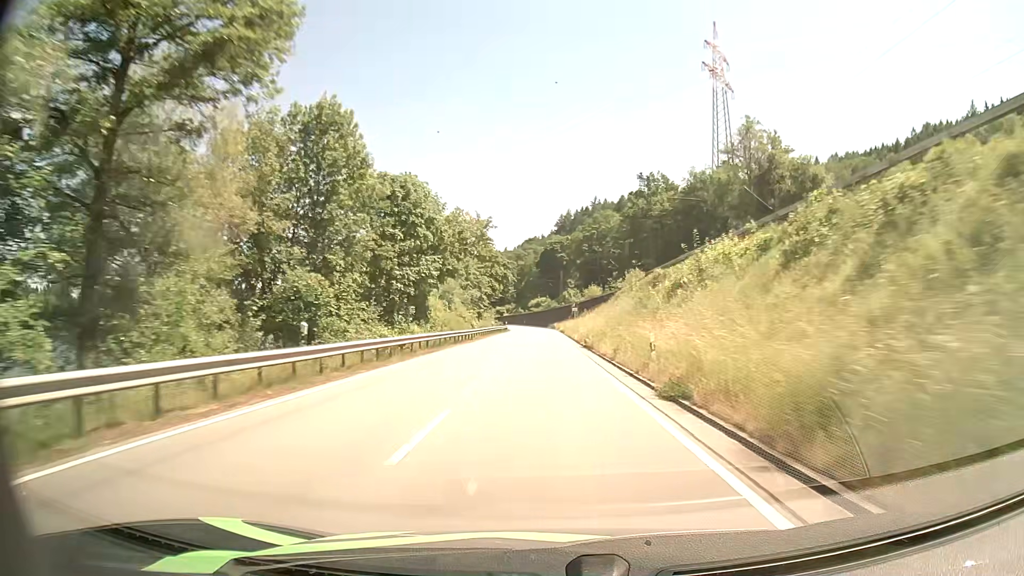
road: primary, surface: asphalt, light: Day
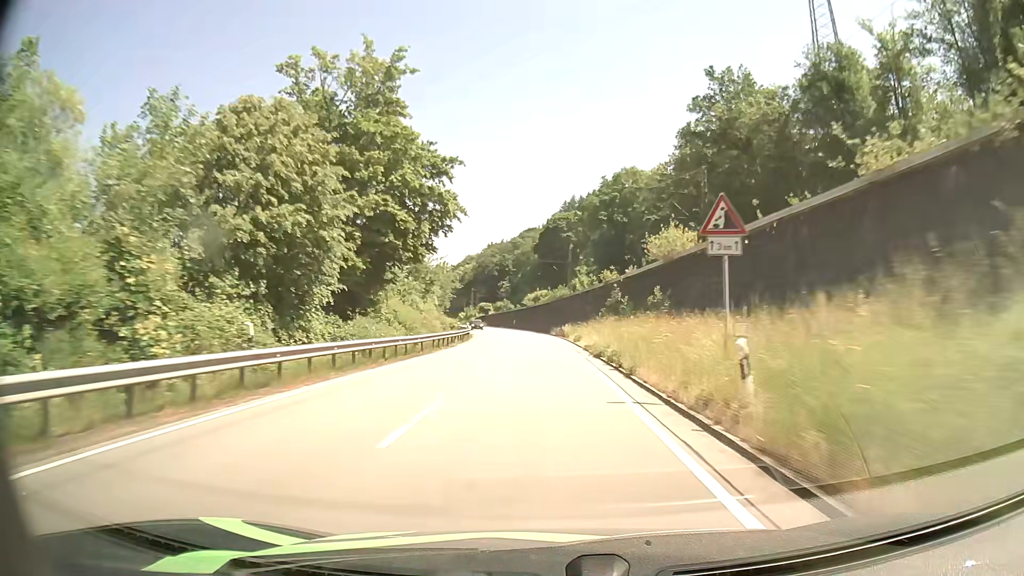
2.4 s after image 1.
(-0.4, +58.6) m; 0°
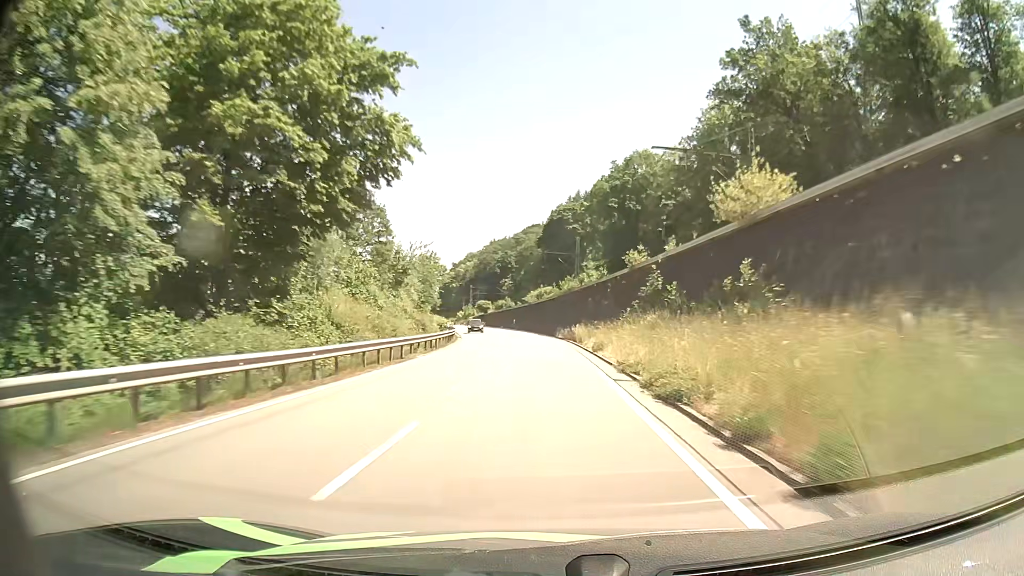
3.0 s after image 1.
(0.0, +13.9) m; 0°
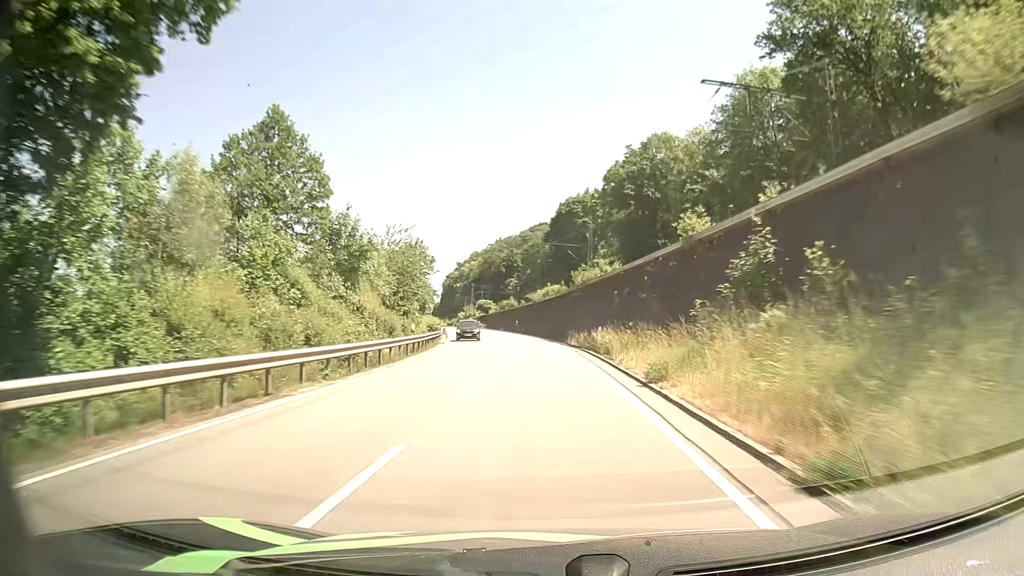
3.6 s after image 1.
(0.0, +13.7) m; -1°
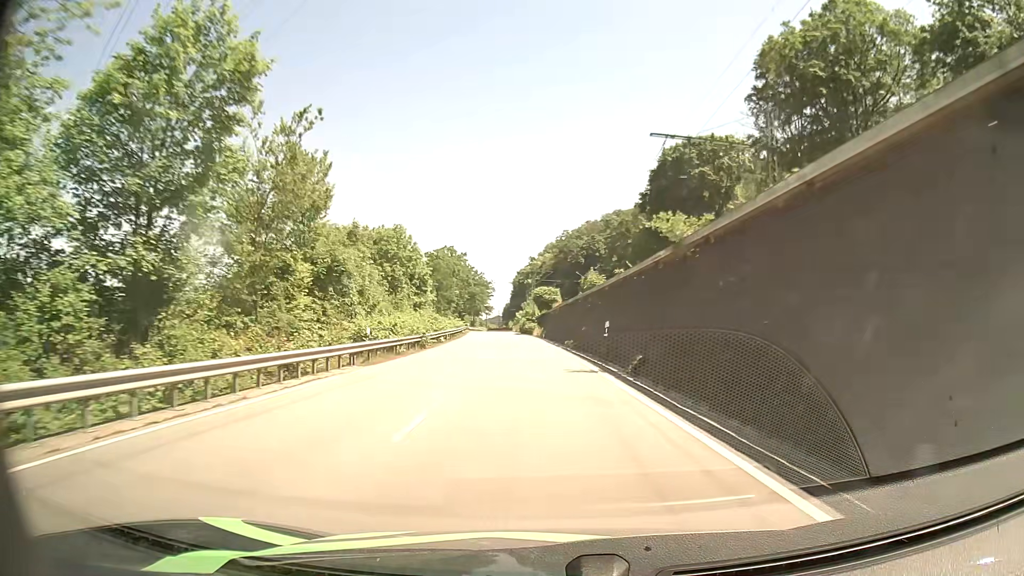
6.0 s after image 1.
(-2.5, +54.9) m; -6°
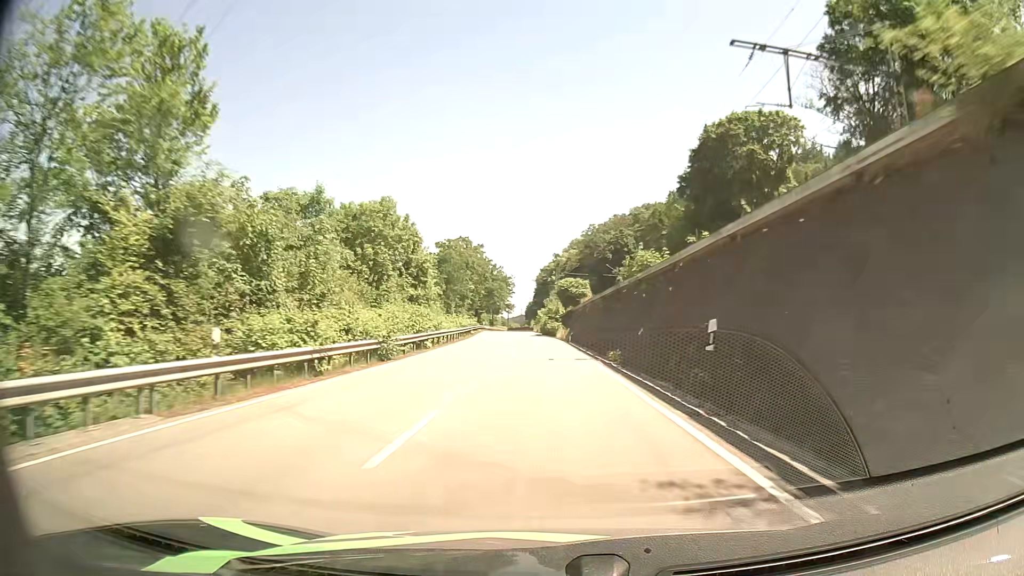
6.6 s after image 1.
(-0.3, +13.6) m; -3°
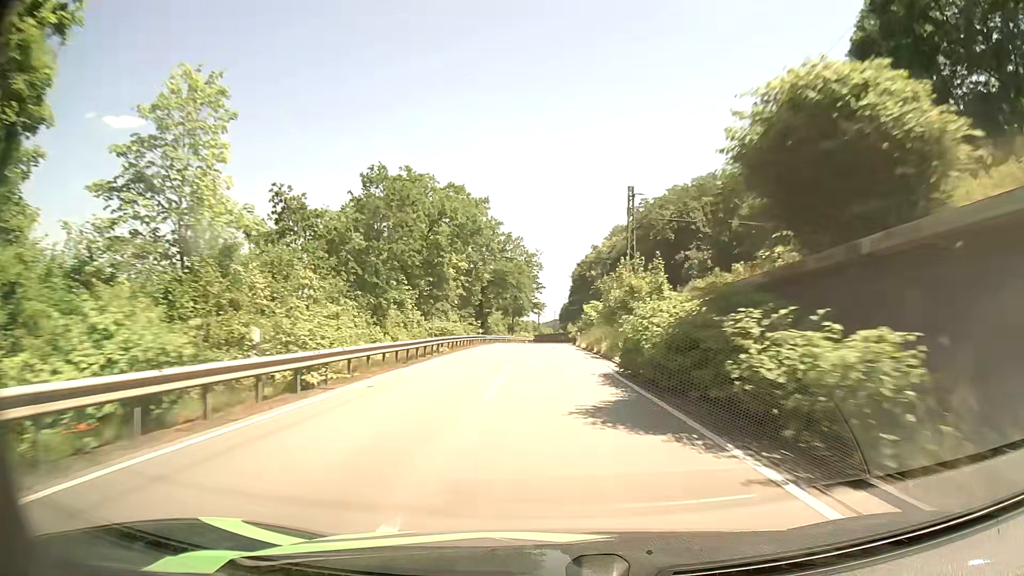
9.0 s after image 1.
(-1.7, +53.3) m; -3°
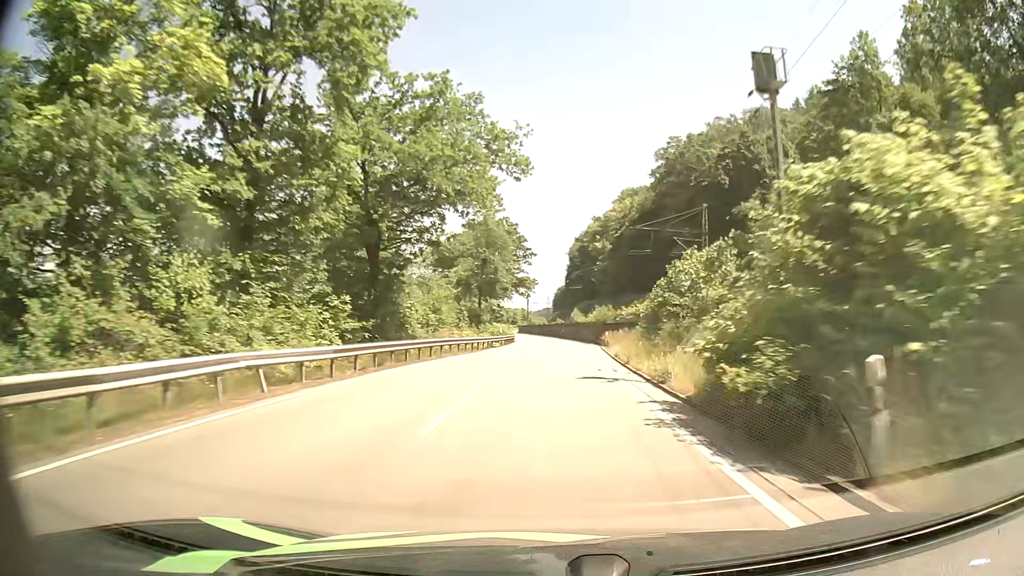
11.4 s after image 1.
(-0.3, +52.2) m; 0°
(0, +10) (0, +20) (+1, +30) (+1, +40) (+1, +50) (+2, +60) (+2, +70) (+1, +80) (+1, +90) (+1, +100) m
